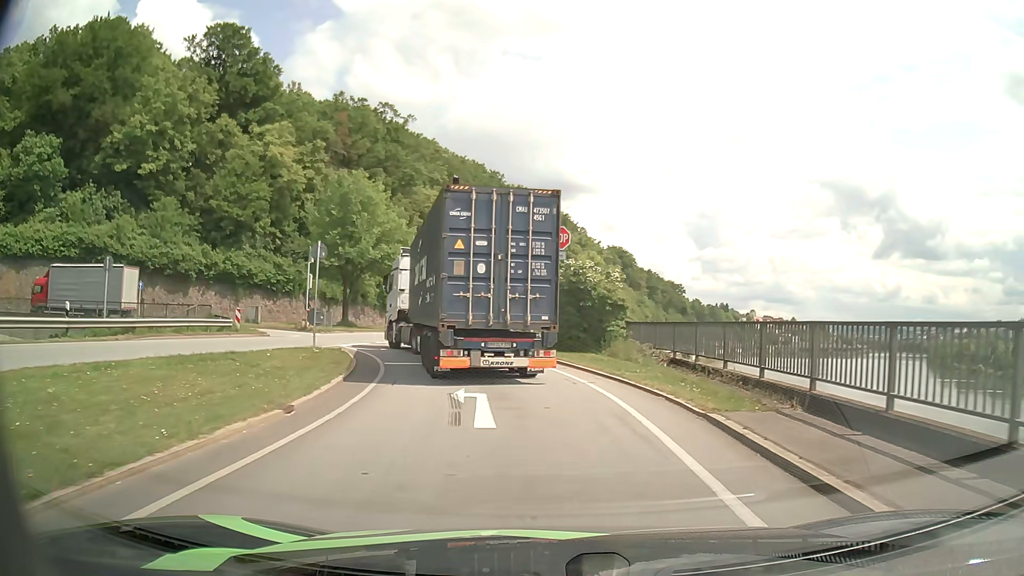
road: primary_link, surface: asphalt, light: Day
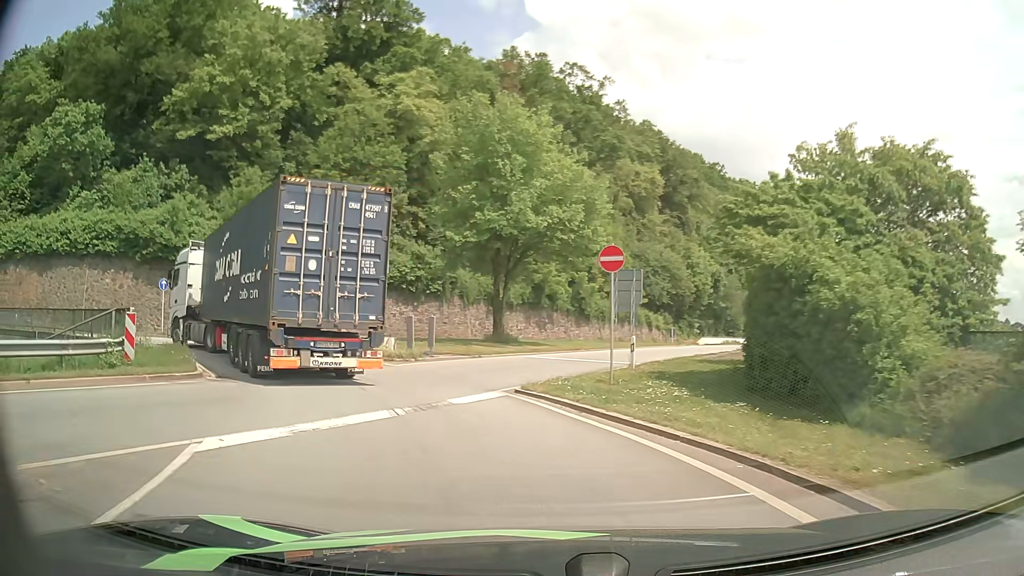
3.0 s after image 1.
(-2.4, +22.1) m; -19°
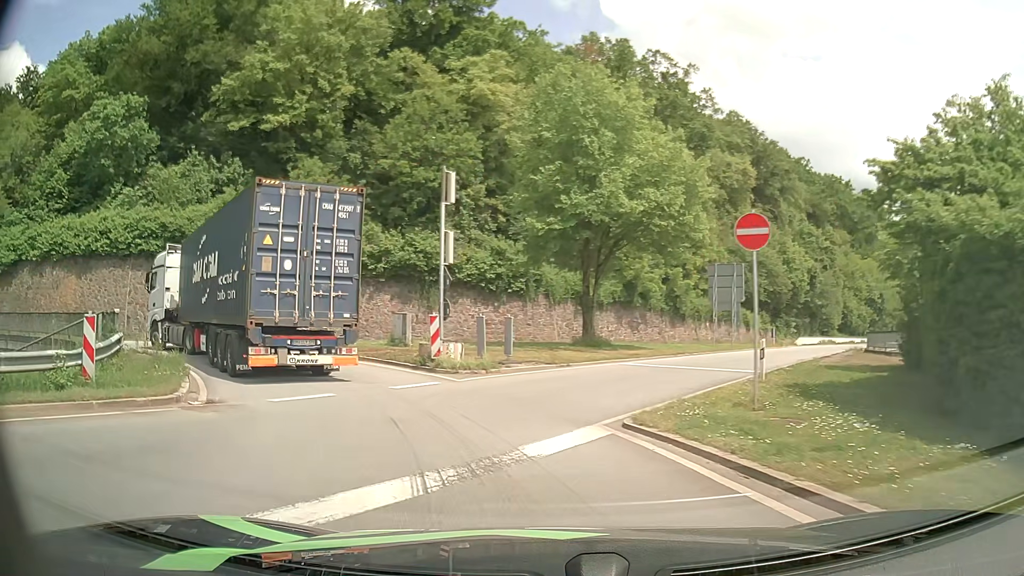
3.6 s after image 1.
(-0.3, +4.4) m; -7°
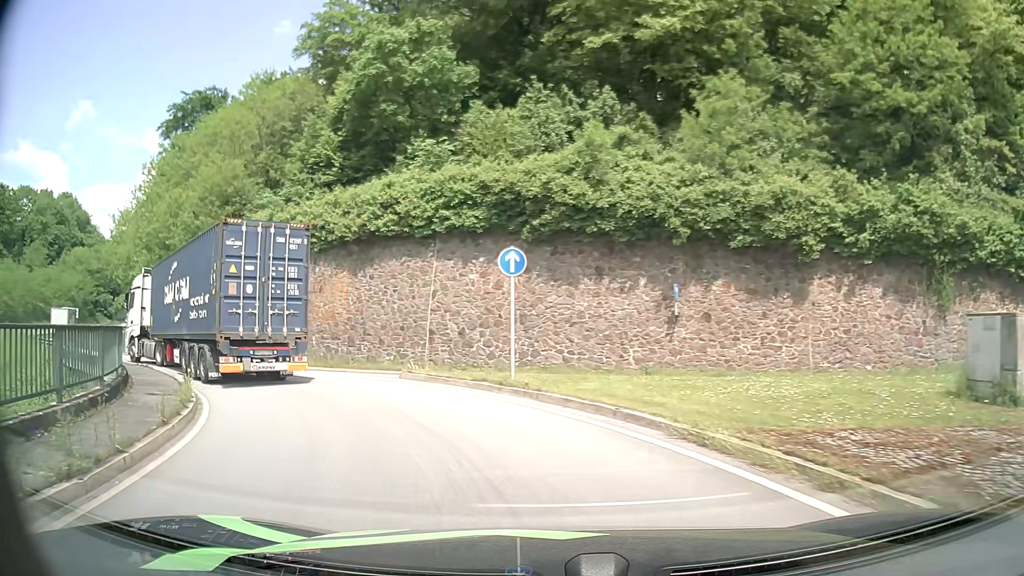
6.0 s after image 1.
(-5.9, +17.1) m; -37°
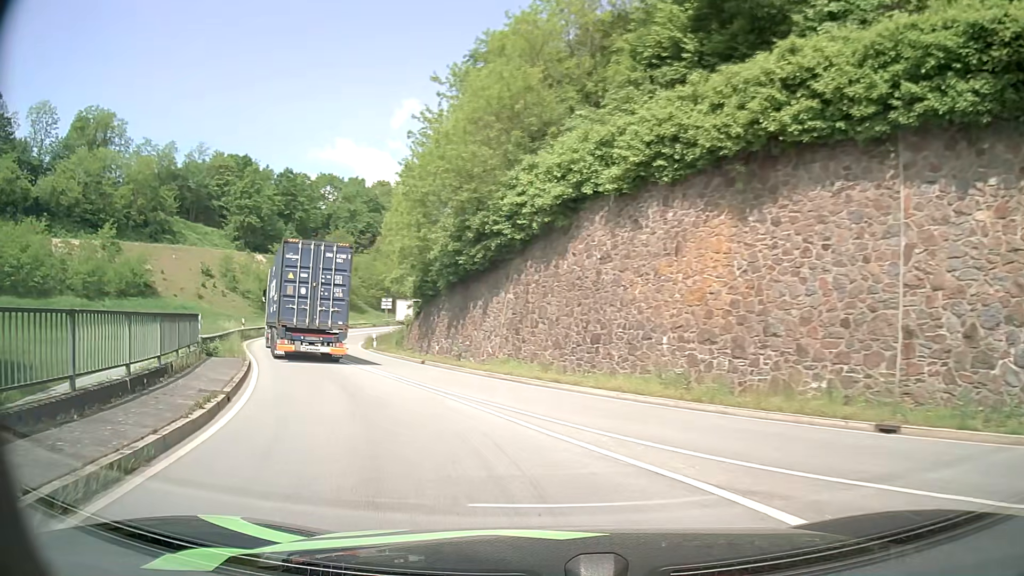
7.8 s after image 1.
(-4.0, +14.5) m; -31°
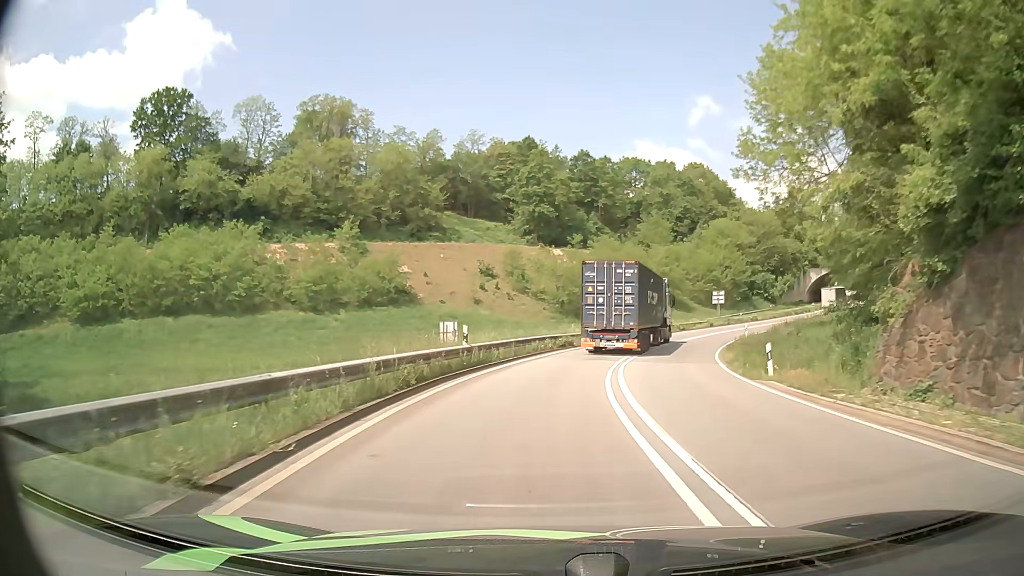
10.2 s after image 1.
(-7.2, +22.9) m; -26°
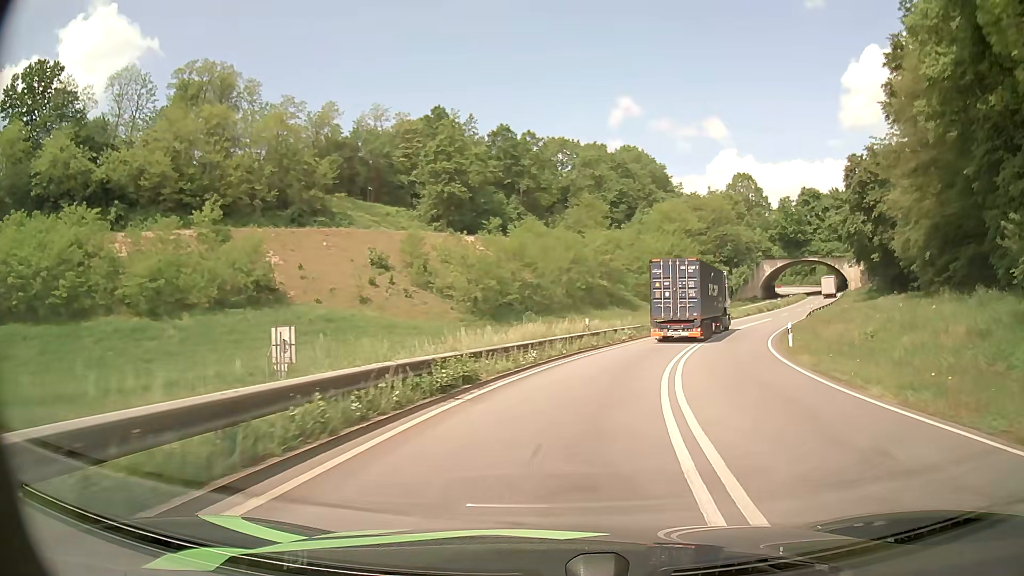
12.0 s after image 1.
(+0.7, +21.6) m; +6°
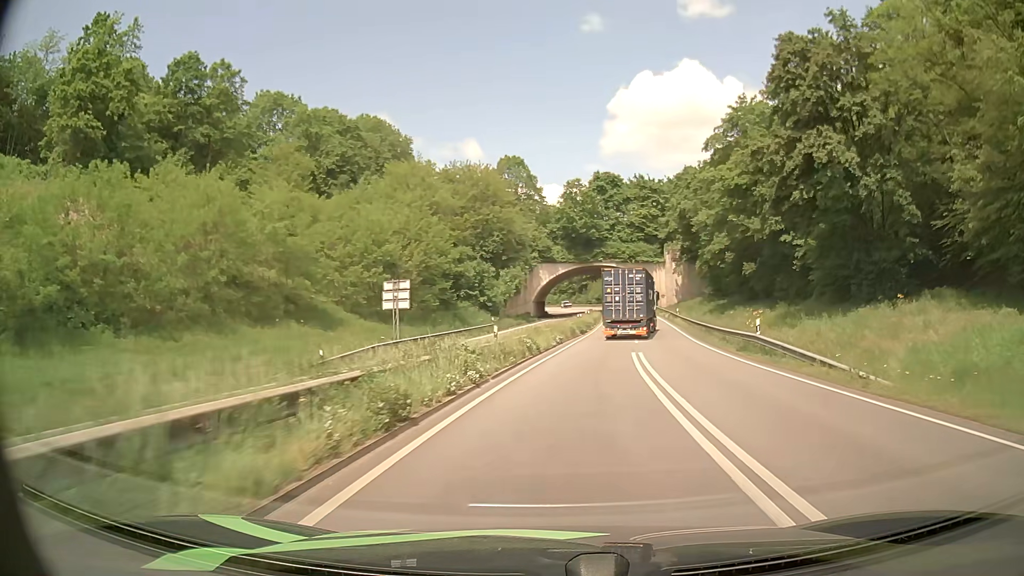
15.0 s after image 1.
(+8.3, +41.0) m; +22°
(0, +10) (+1, +20) (+2, +30) (+3, +40) (+5, +50) (+6, +60) (+7, +70) (+8, +80) (+10, +89) (+10, +99) m
